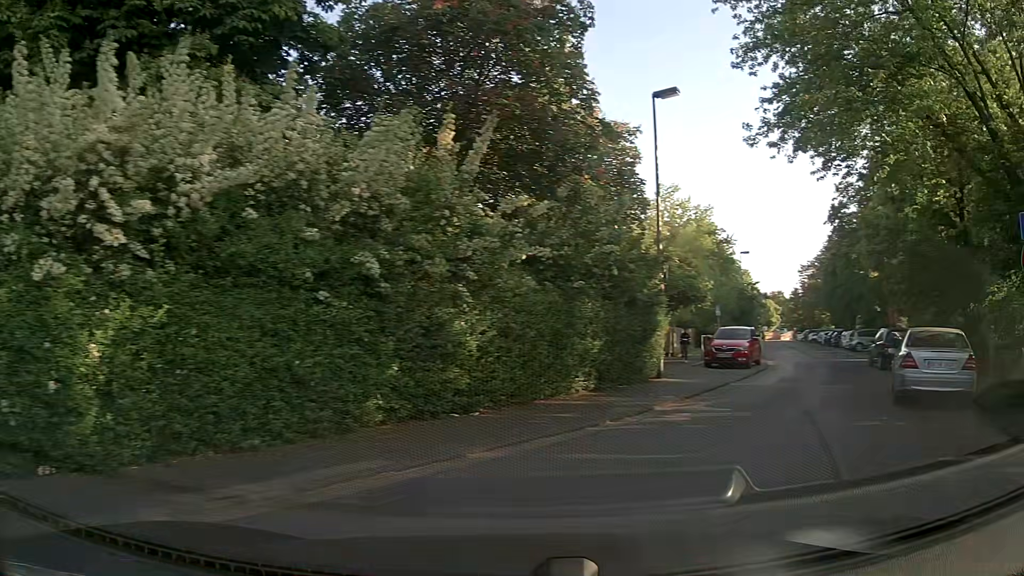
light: Day
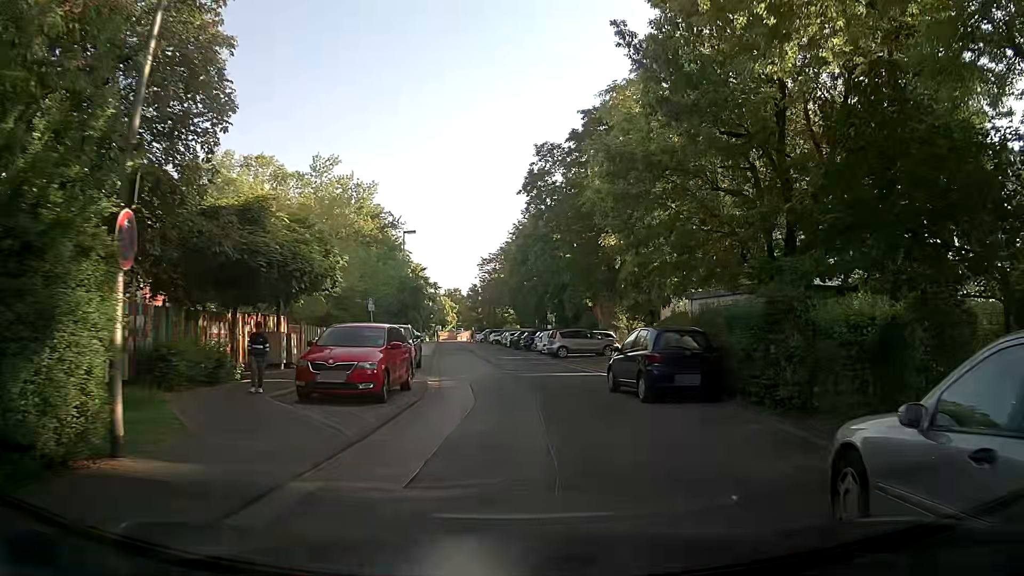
(+3.6, +11.2) m; +26°
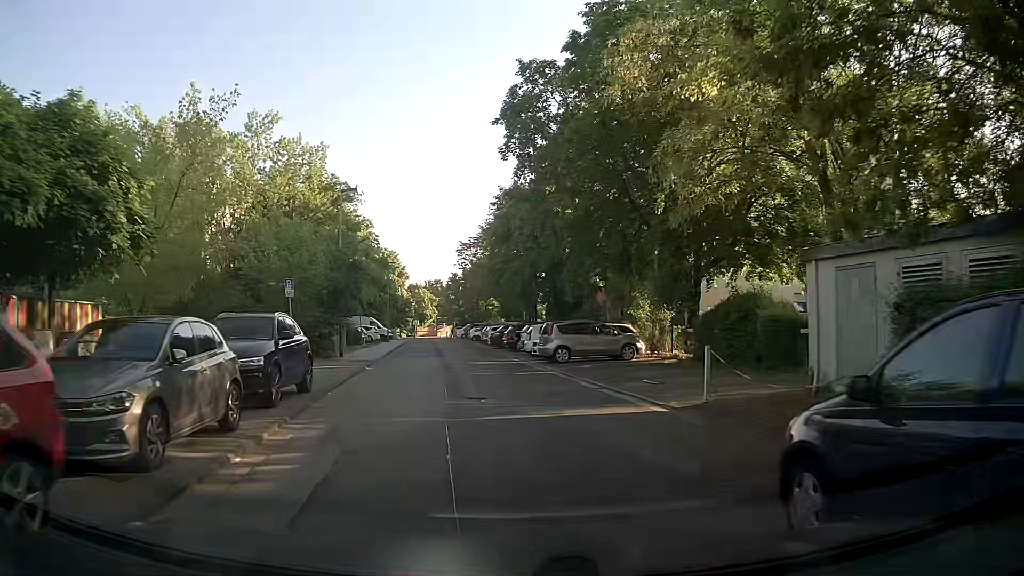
(+0.4, +12.0) m; +1°
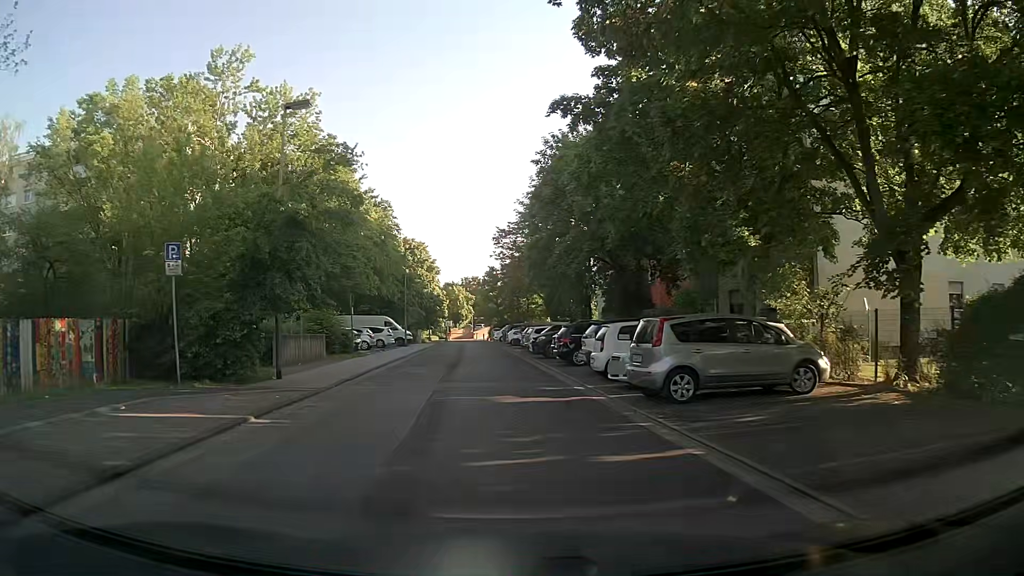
(-0.4, +13.1) m; -4°
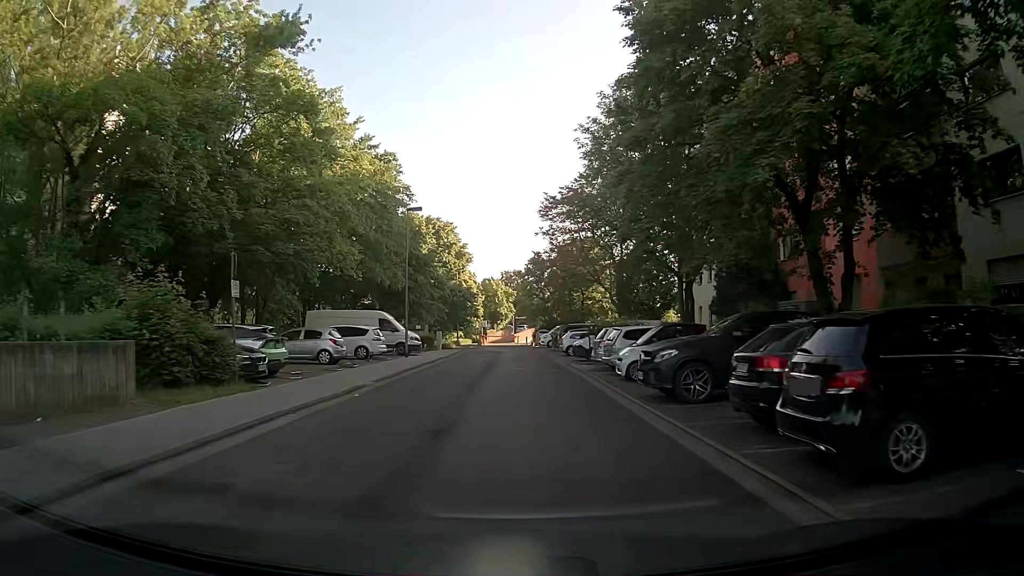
(-0.7, +18.8) m; -3°
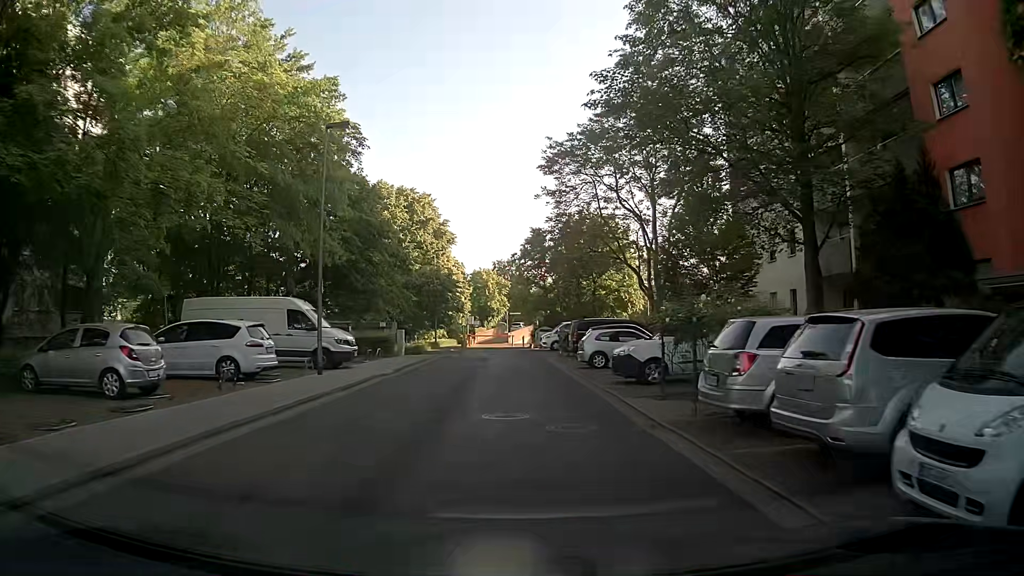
(0.0, +14.9) m; -1°
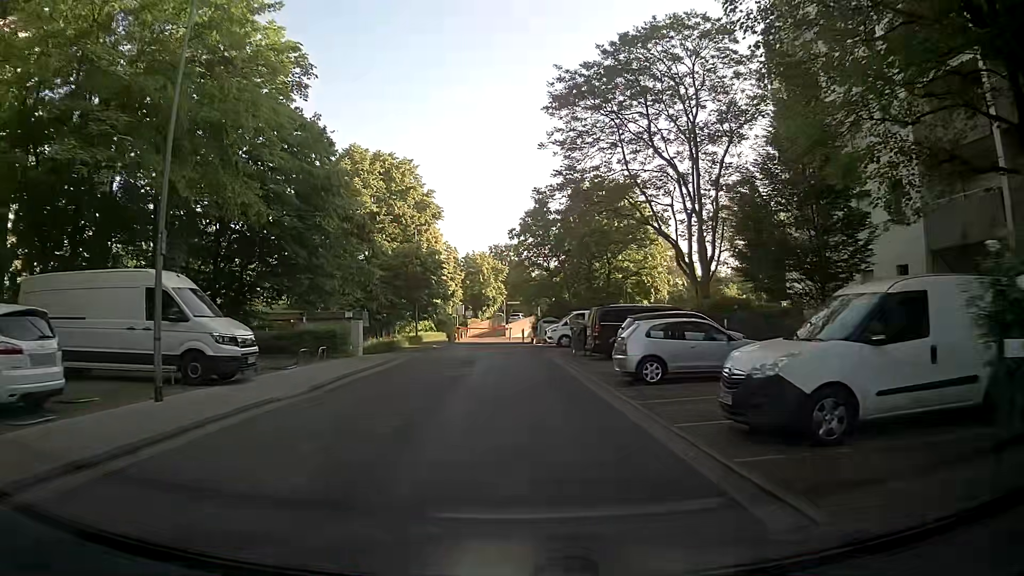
(+0.2, +9.6) m; +1°
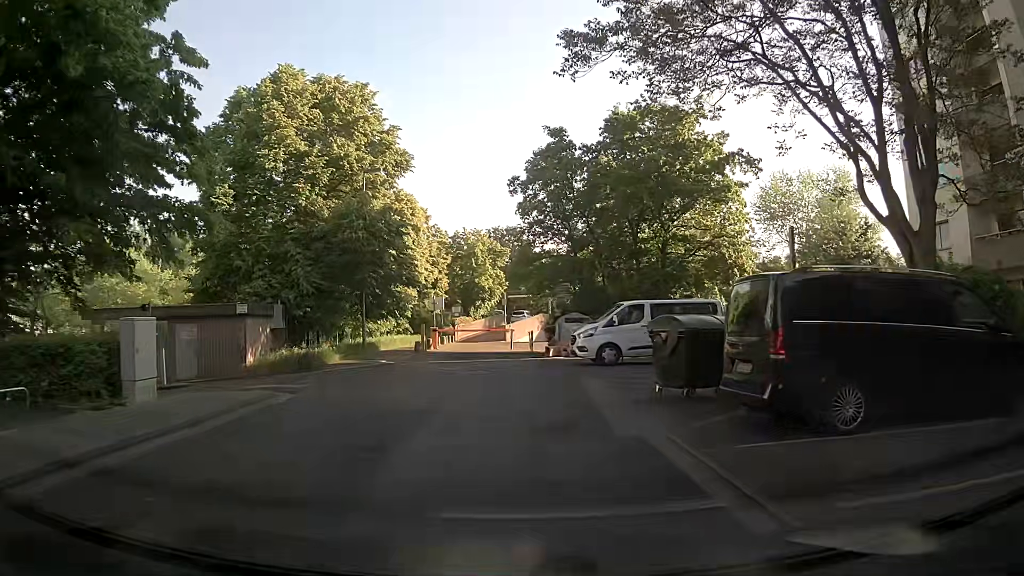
(0.0, +16.2) m; +1°
